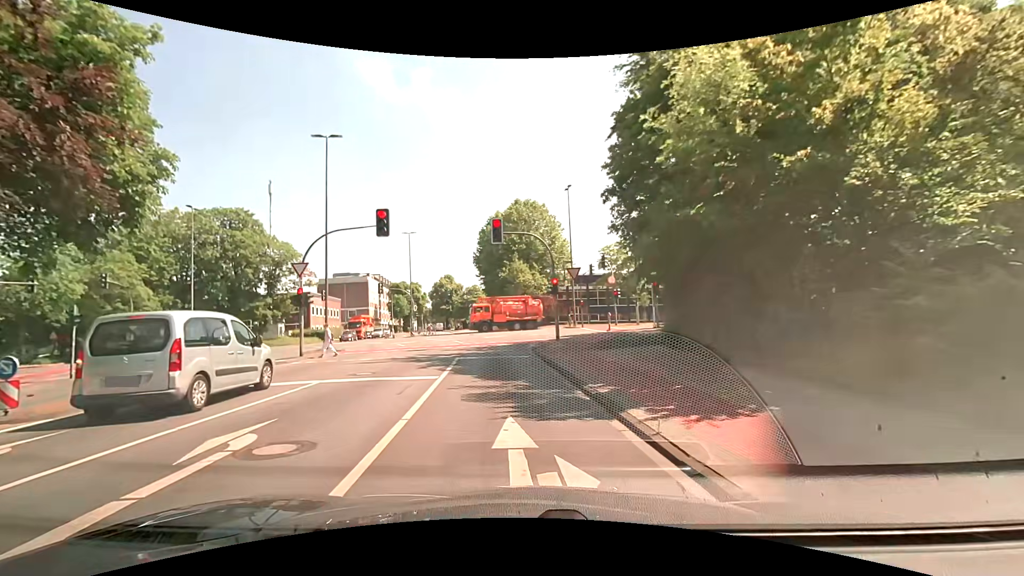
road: tertiary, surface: asphalt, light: Day
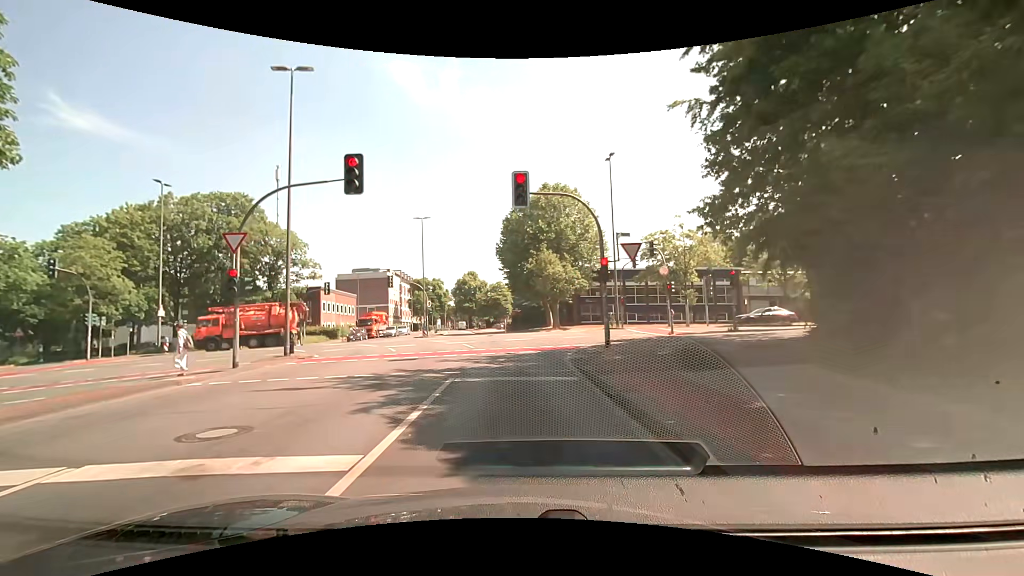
(-0.4, +7.8) m; -6°
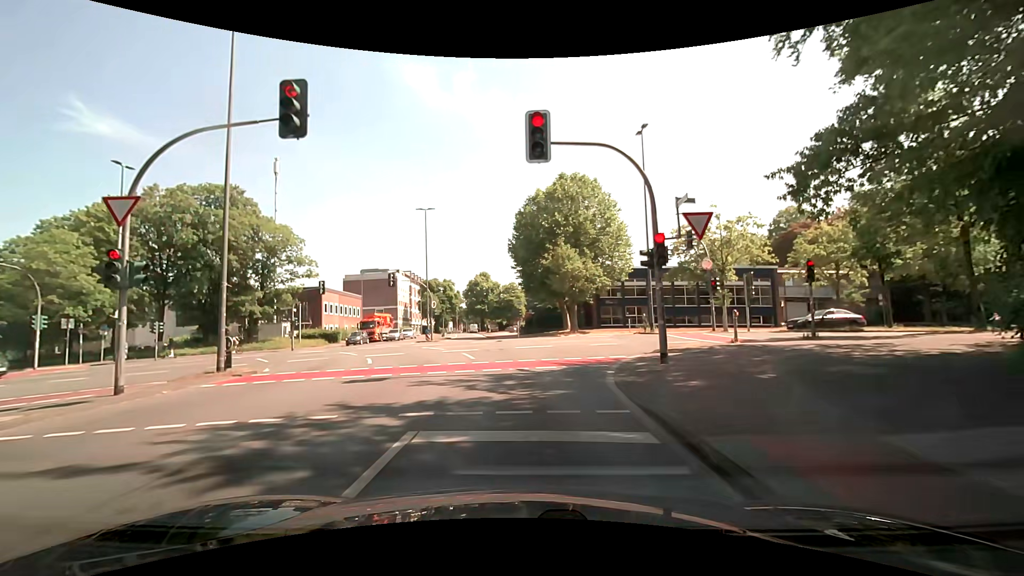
(+0.1, +5.4) m; -1°
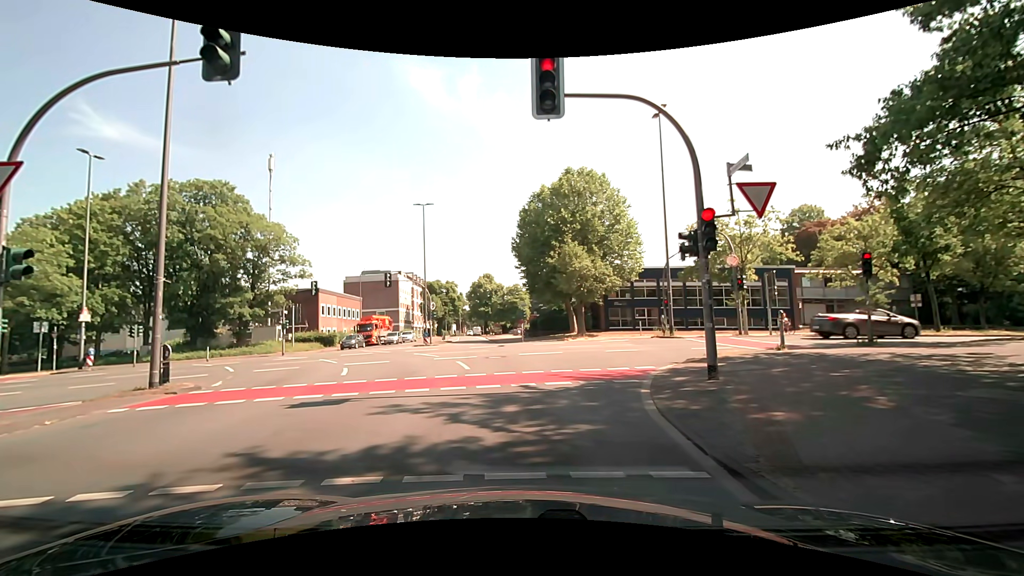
(0.0, +2.8) m; -1°
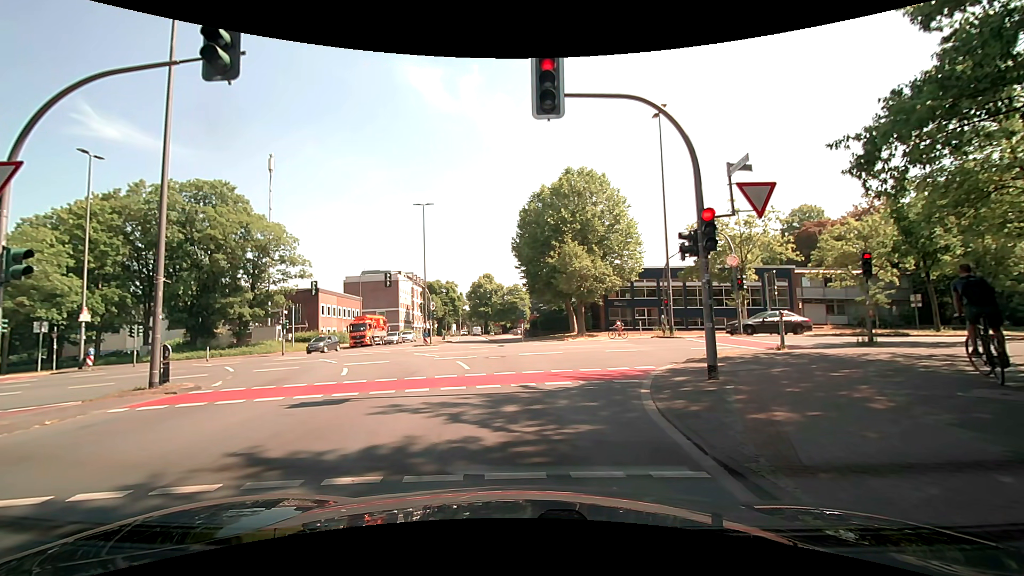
(0.0, +0.1) m; 0°
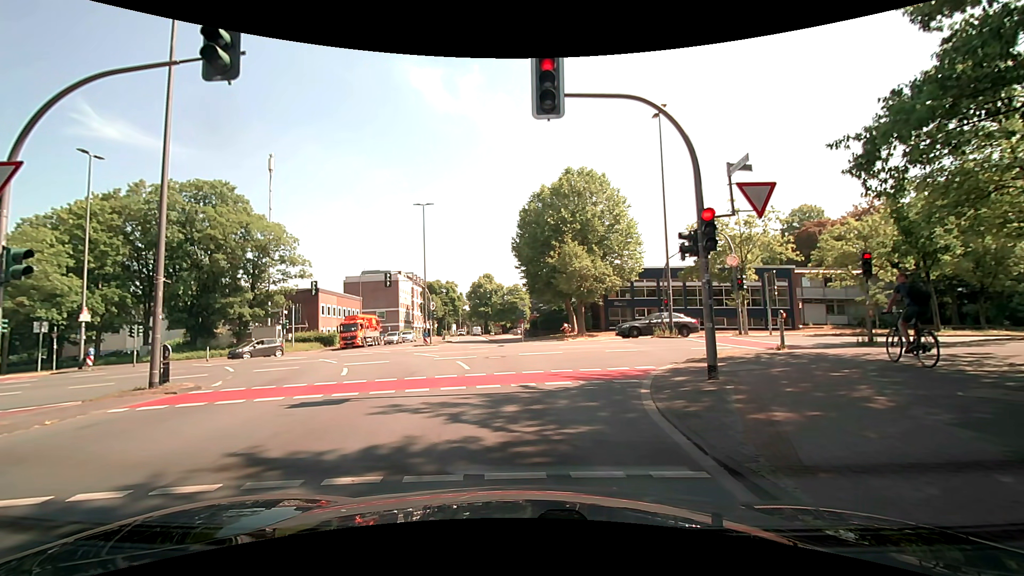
(0.0, 0.0) m; 0°
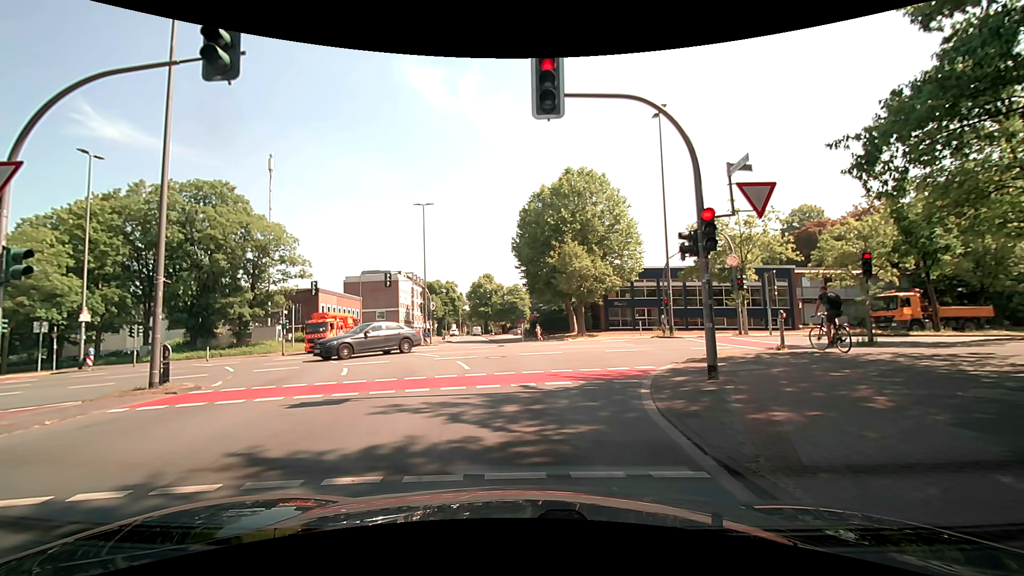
(0.0, 0.0) m; 0°
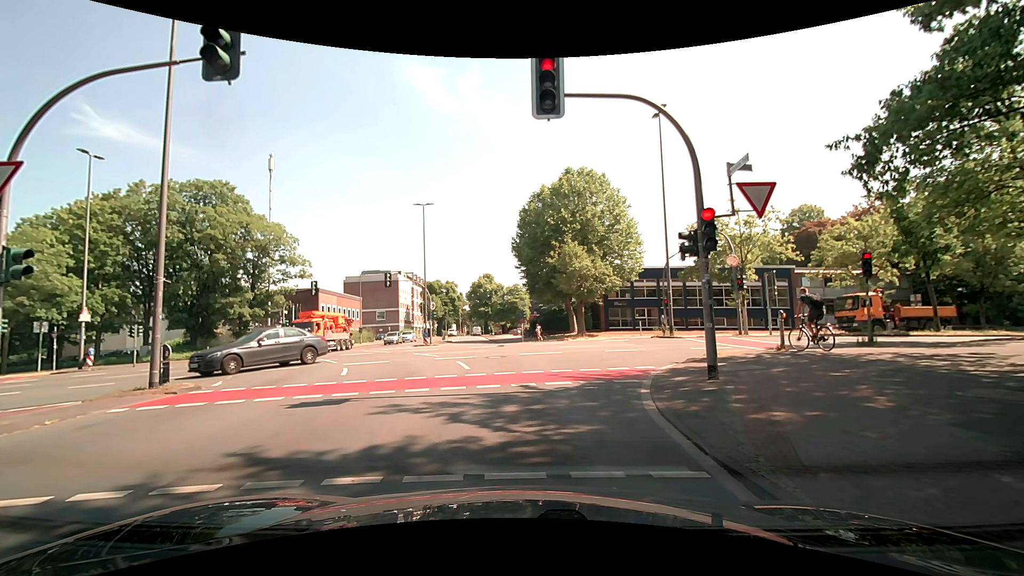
(0.0, 0.0) m; 0°
